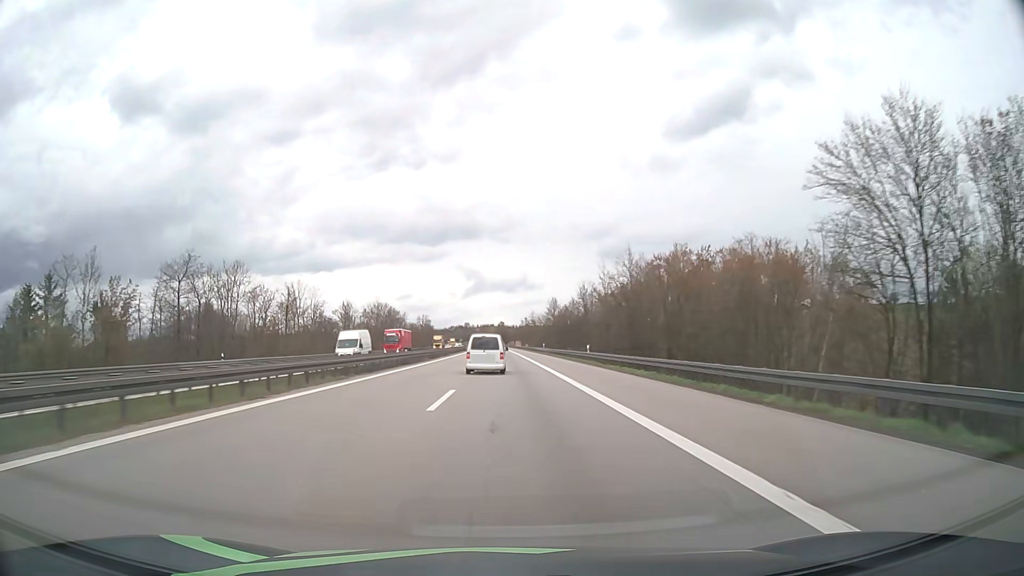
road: motorway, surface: asphalt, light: Day
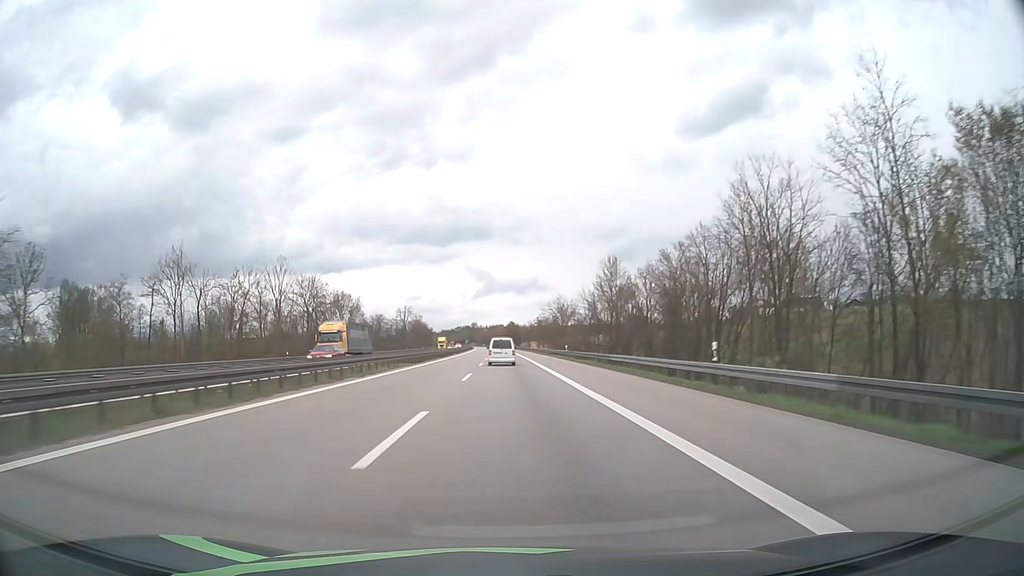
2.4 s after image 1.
(-0.8, +79.2) m; -1°
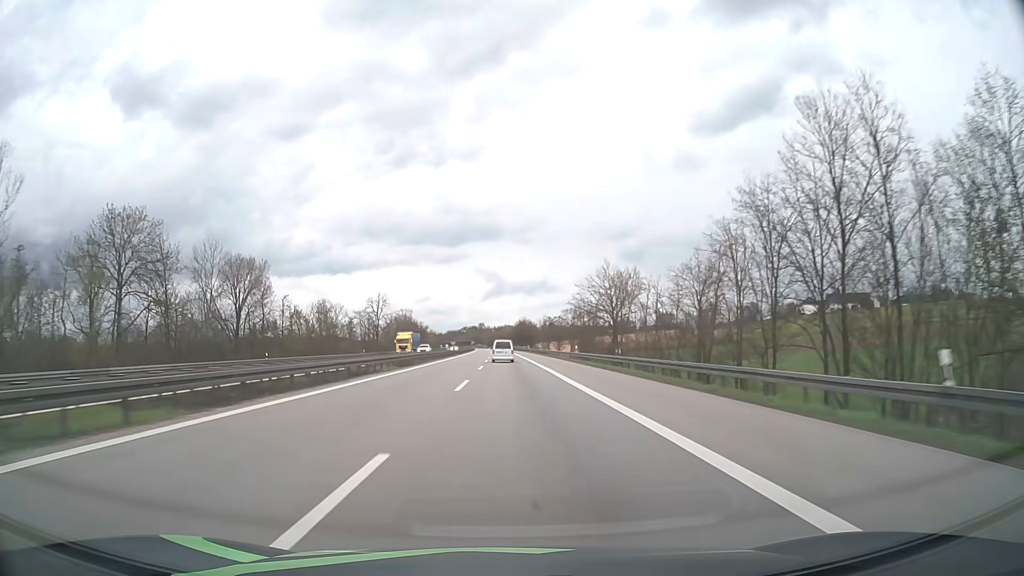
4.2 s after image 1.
(-0.4, +59.6) m; -1°
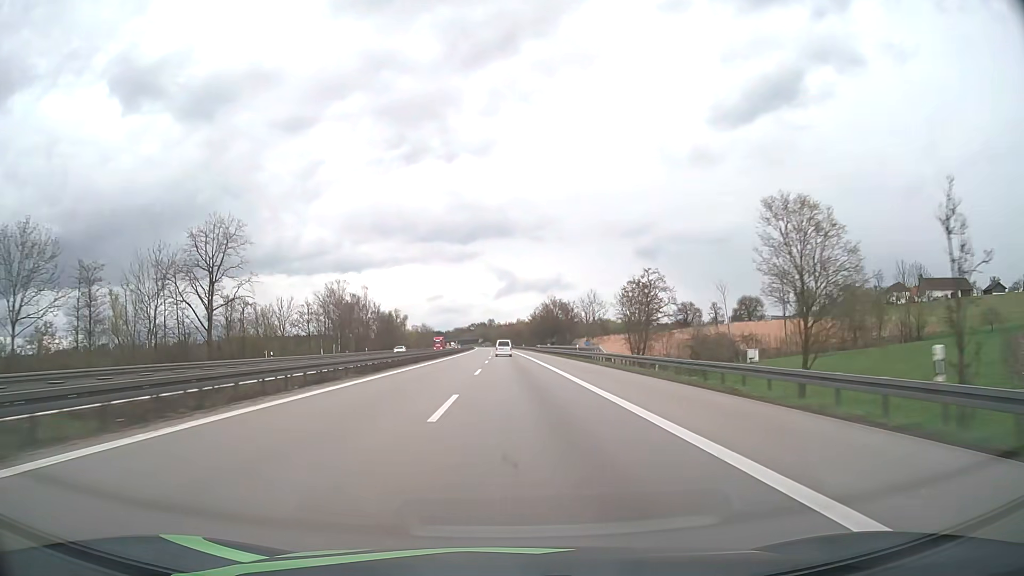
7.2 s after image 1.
(-1.1, +99.7) m; -1°
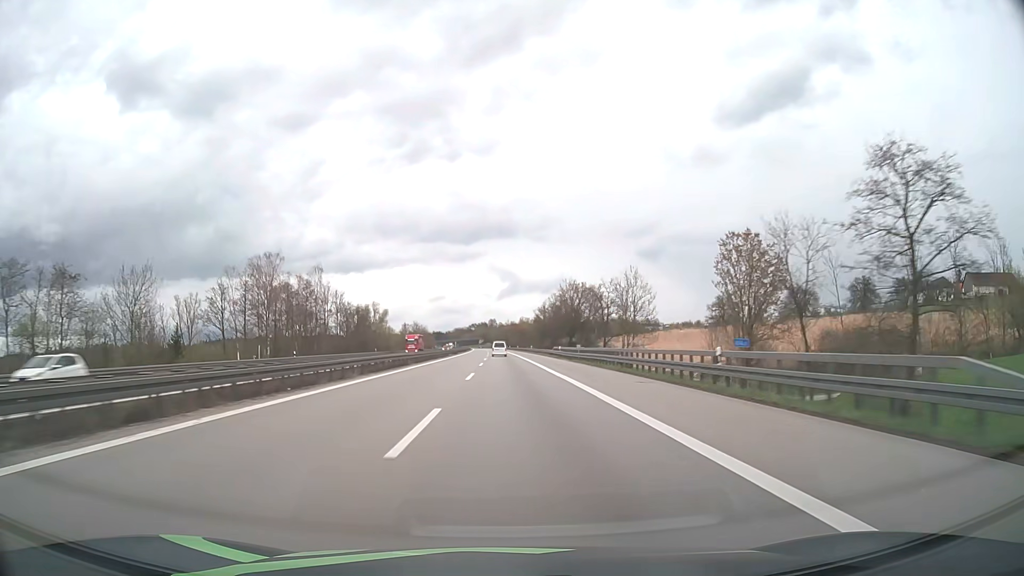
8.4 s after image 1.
(-0.1, +40.0) m; 0°
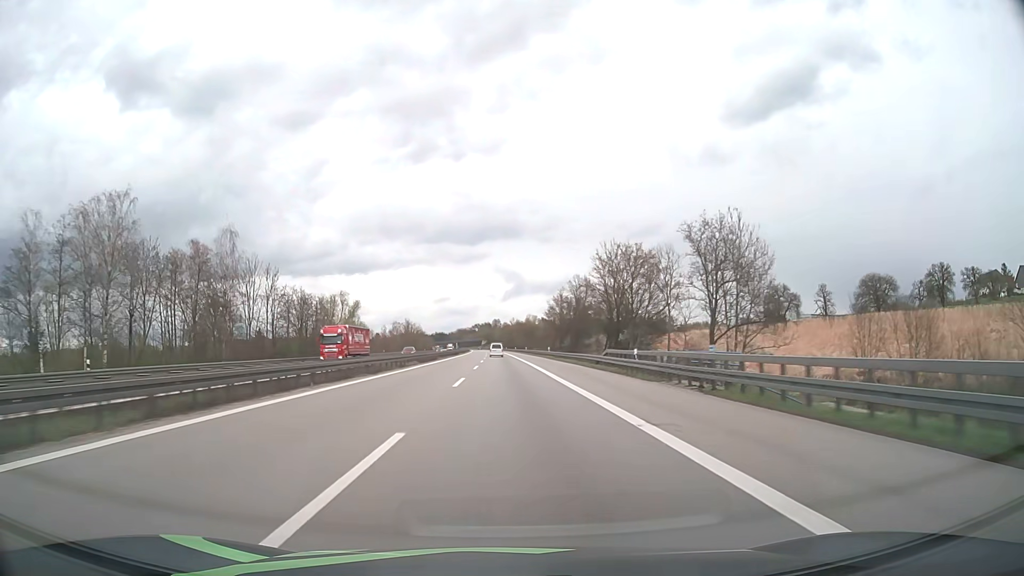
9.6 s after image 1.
(-0.1, +40.1) m; 0°
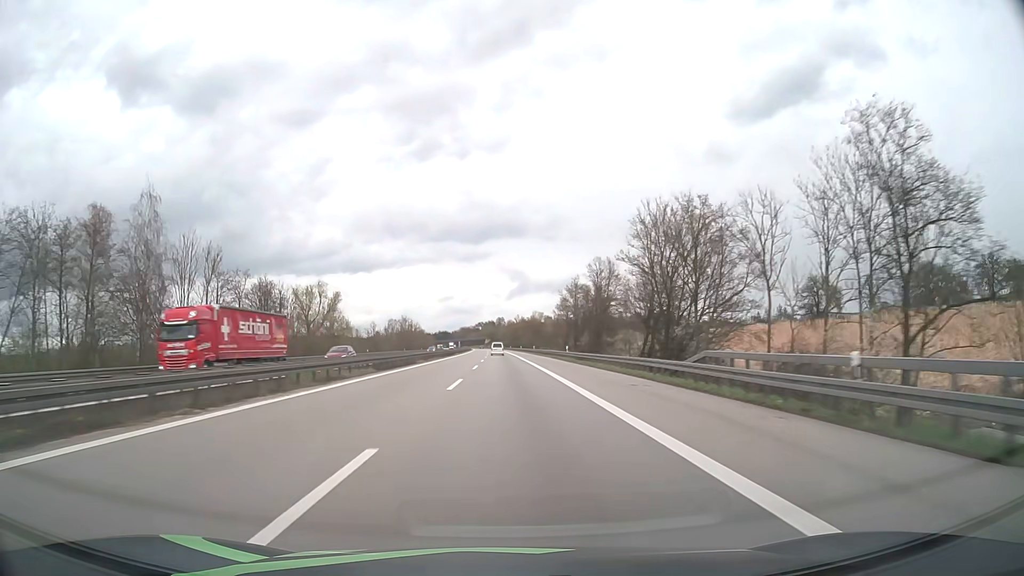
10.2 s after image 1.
(-0.1, +20.1) m; 0°
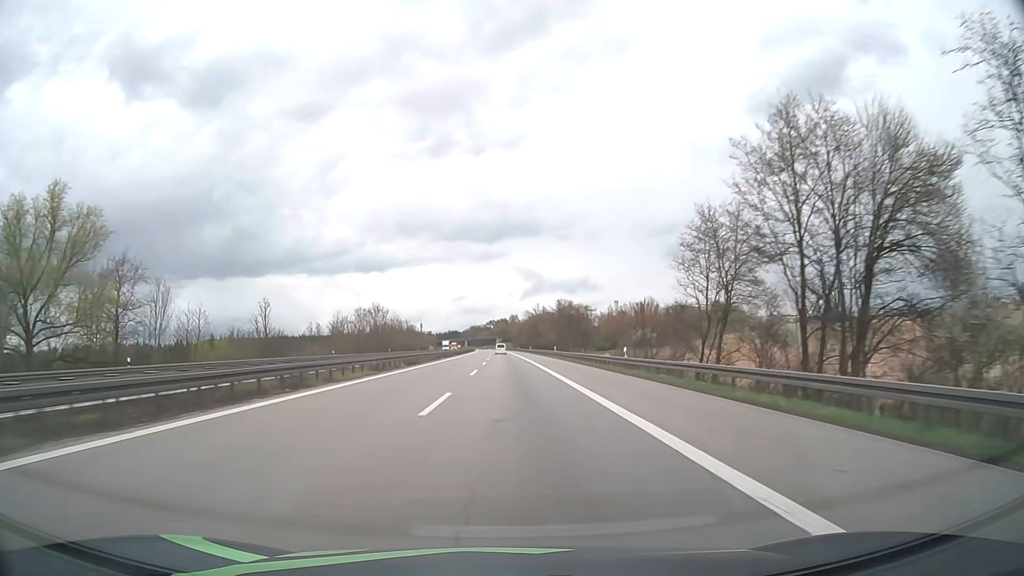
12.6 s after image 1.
(-0.8, +80.4) m; -1°
(0, +10) (0, +20) (0, +30) (0, +40) (0, +50) (0, +60) (0, +70) (0, +80) (-1, +90) (-1, +100) m
